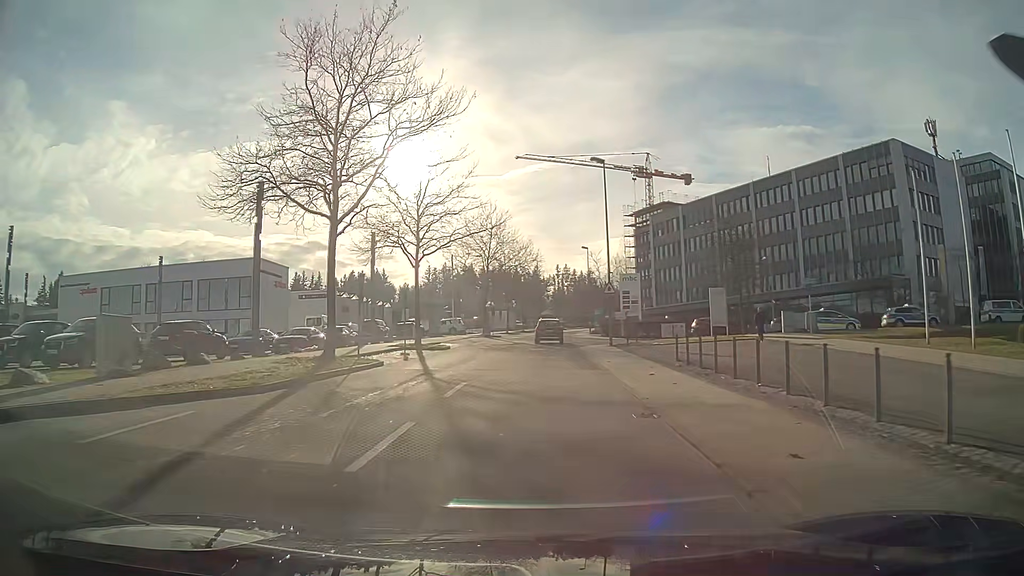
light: Day
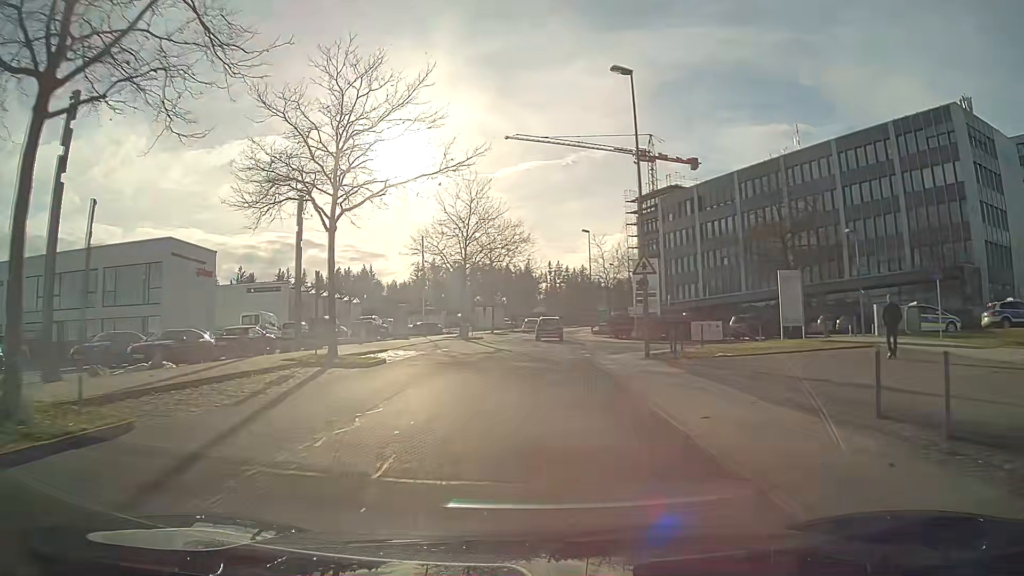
(+0.1, +13.6) m; +1°
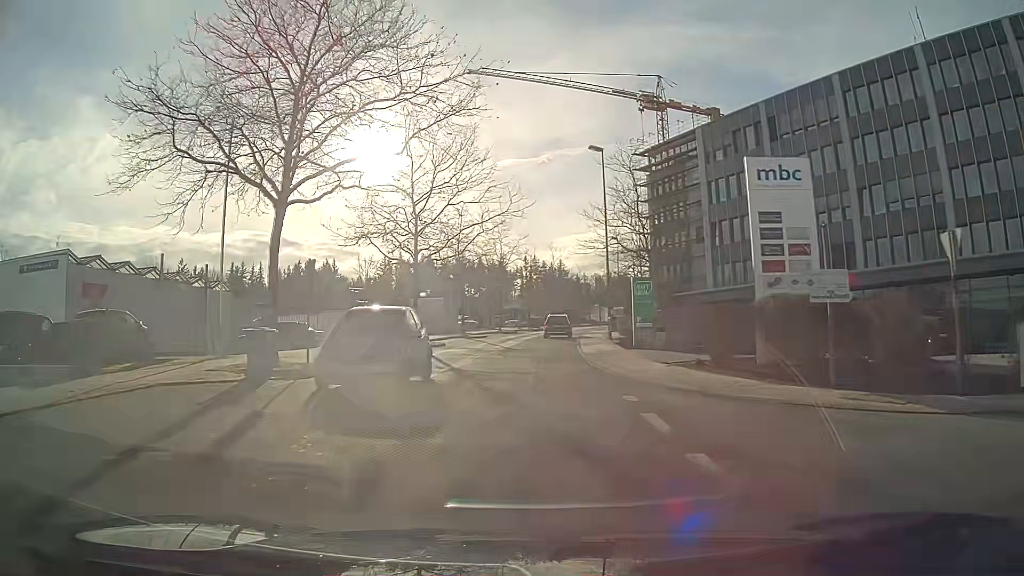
(+0.6, +32.9) m; +2°
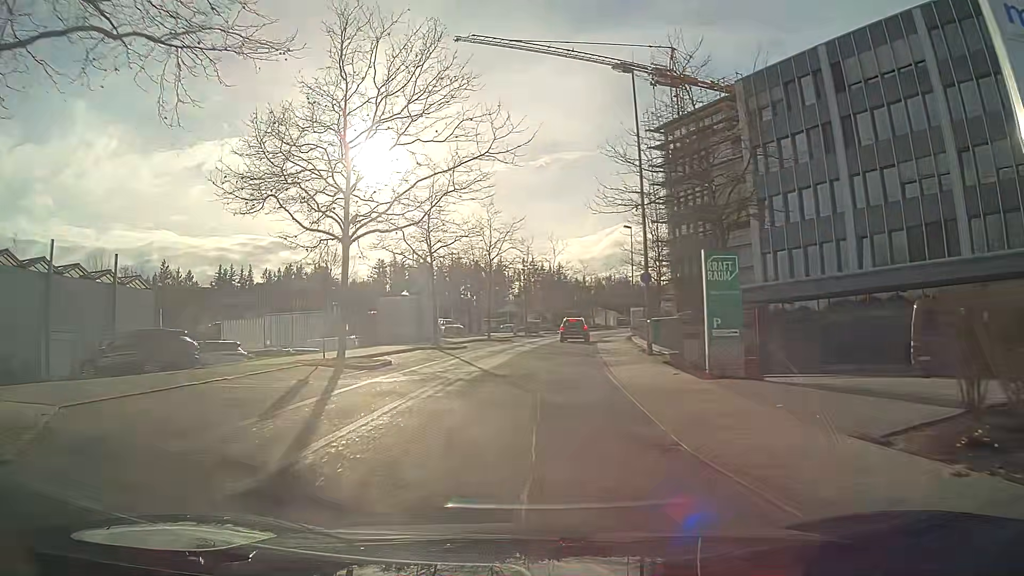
(0.0, +12.6) m; 0°
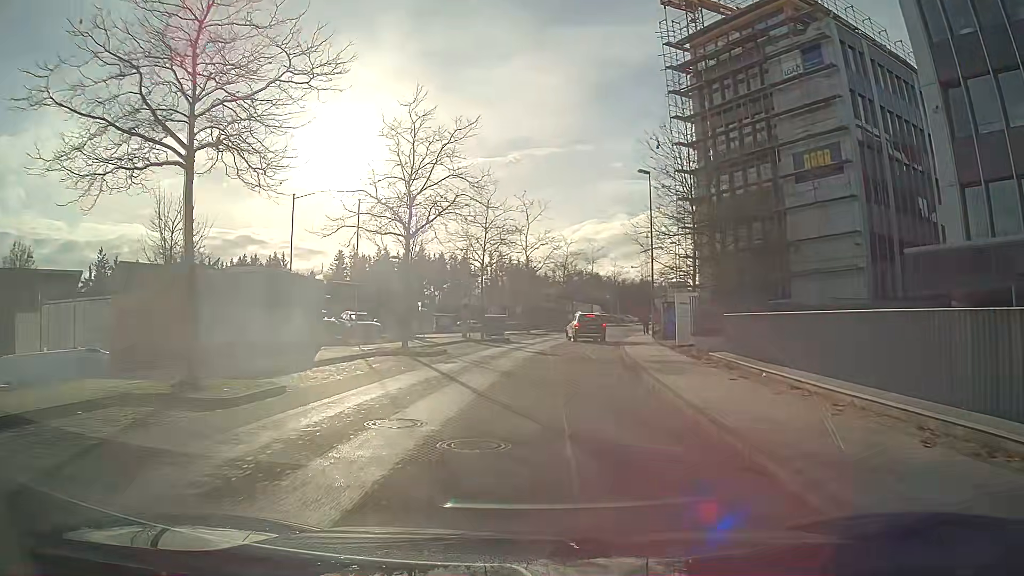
(+0.4, +23.5) m; +3°
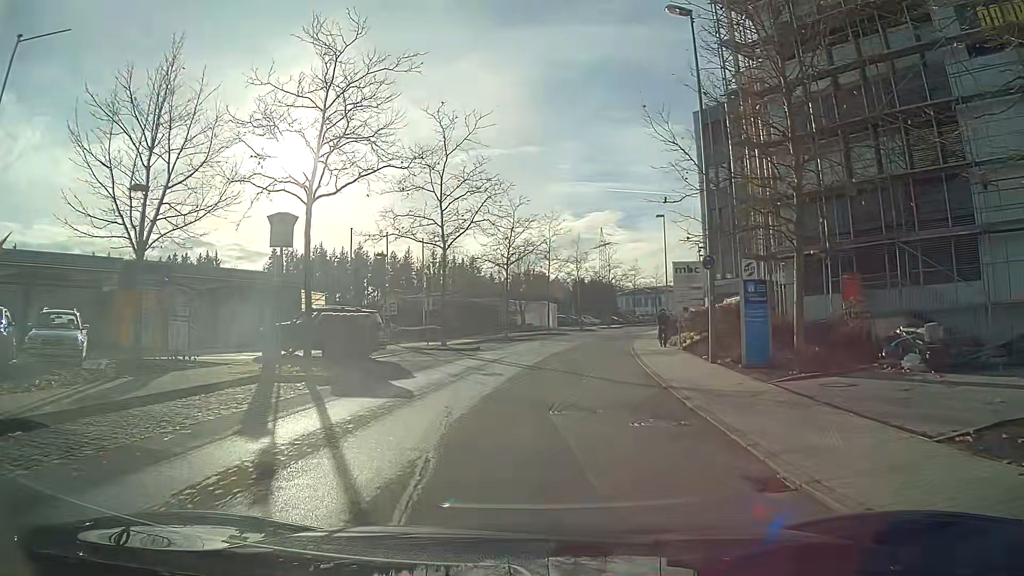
(+1.0, +23.0) m; +5°
